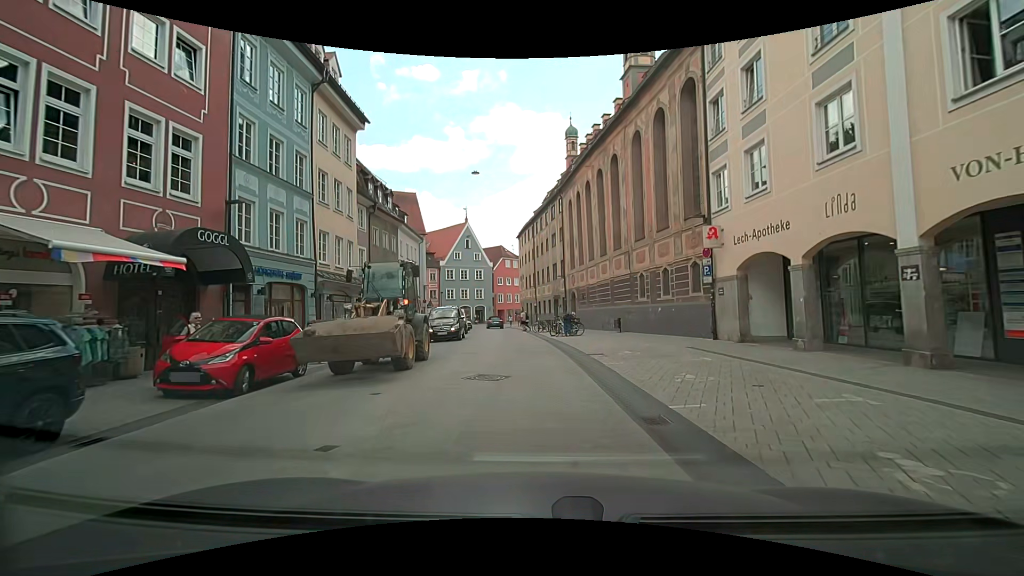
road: secondary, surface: asphalt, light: Day
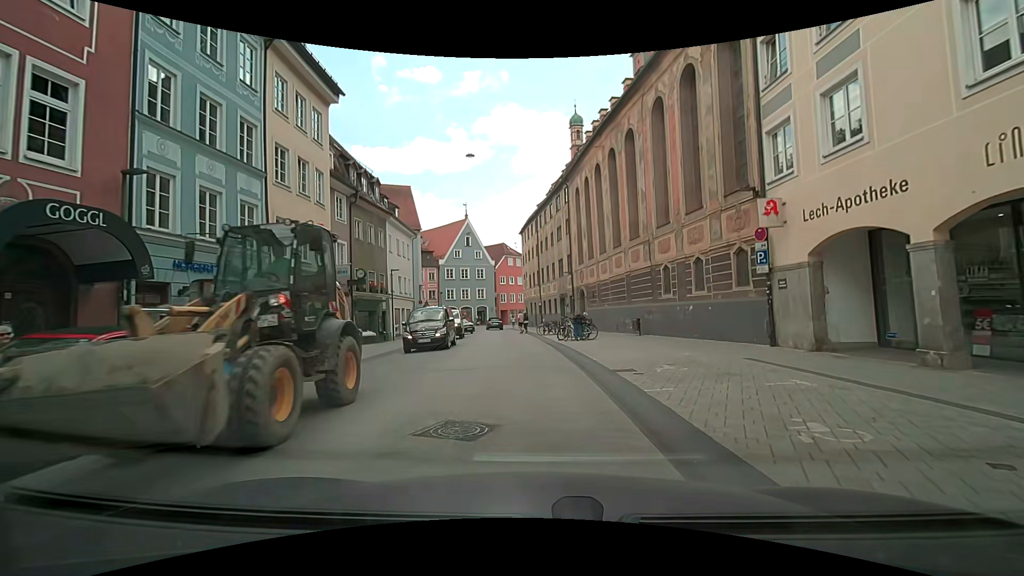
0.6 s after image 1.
(0.0, +4.1) m; 0°
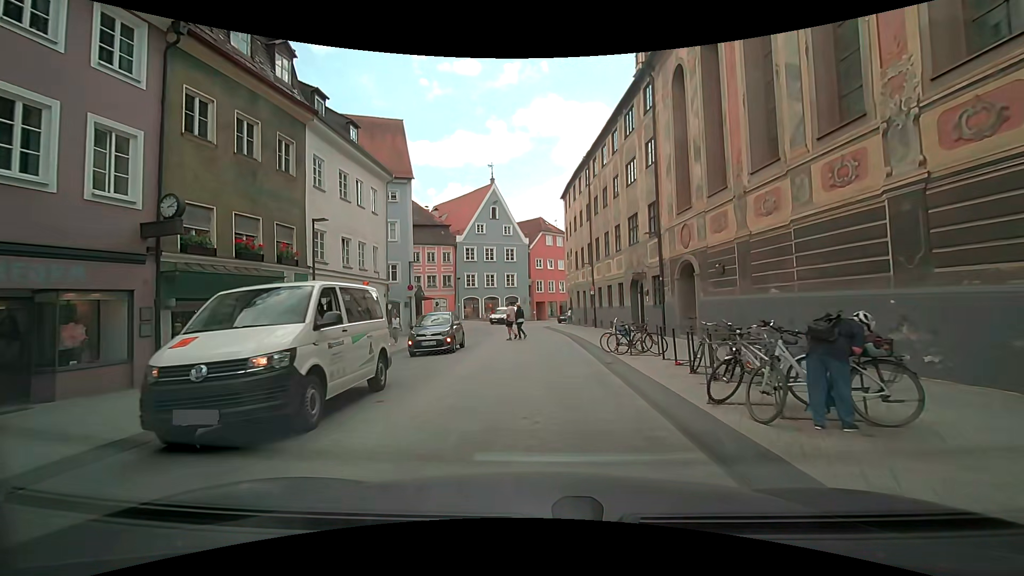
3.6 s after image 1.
(-0.6, +18.0) m; -6°
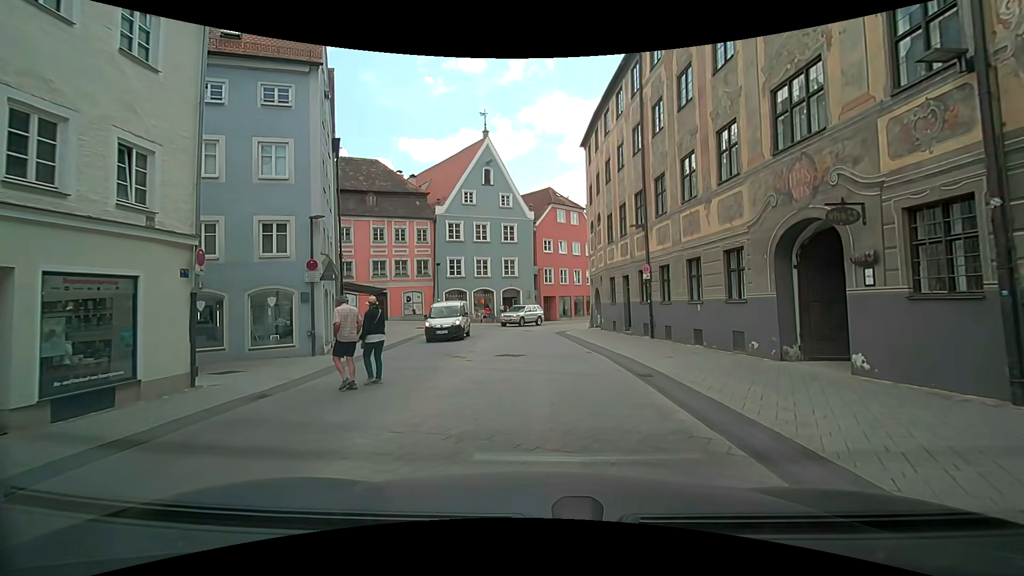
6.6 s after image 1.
(+0.1, +15.9) m; 0°
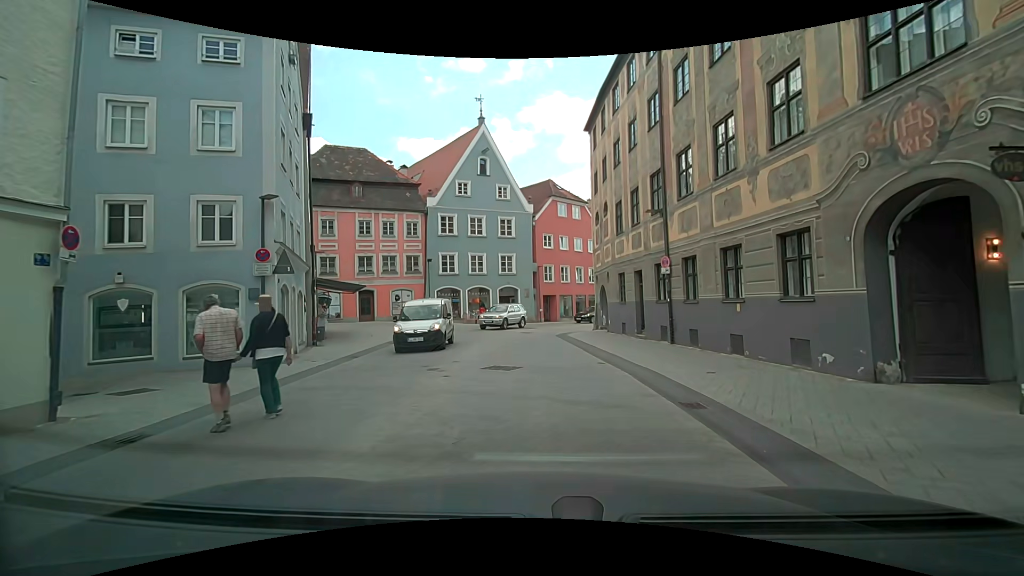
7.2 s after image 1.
(0.0, +3.3) m; -1°
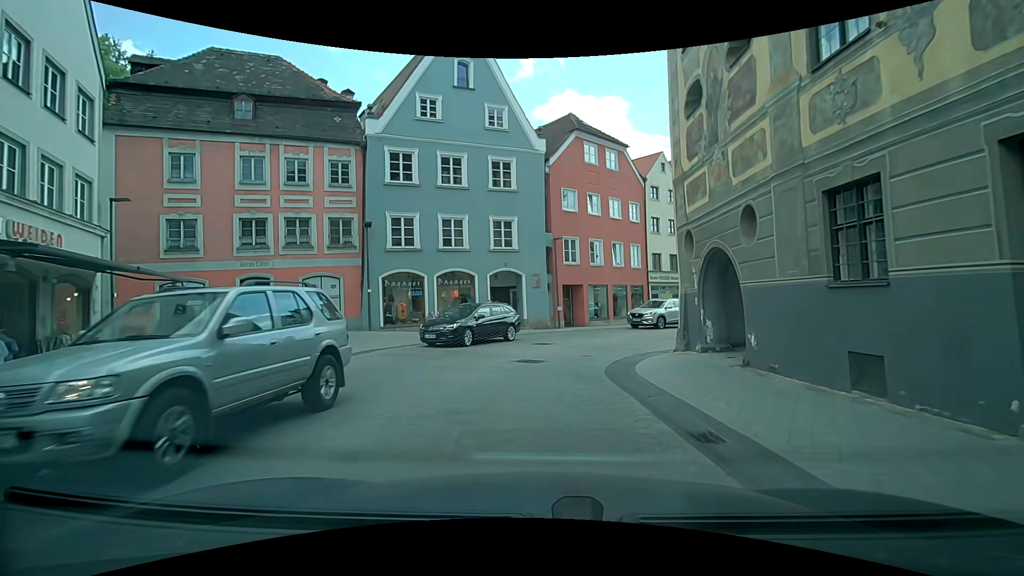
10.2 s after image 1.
(+0.4, +17.0) m; -1°
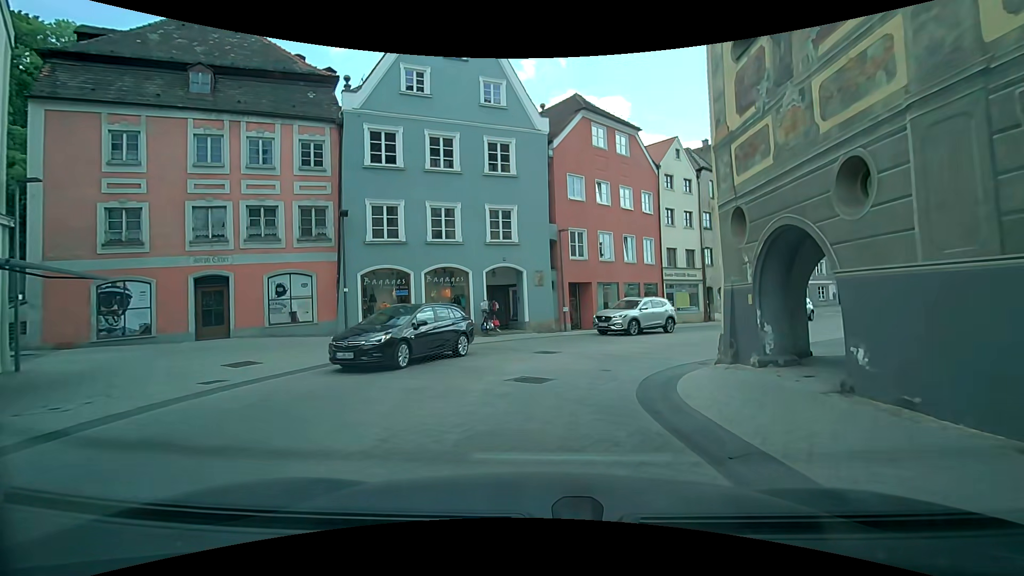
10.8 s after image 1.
(0.0, +3.2) m; +1°
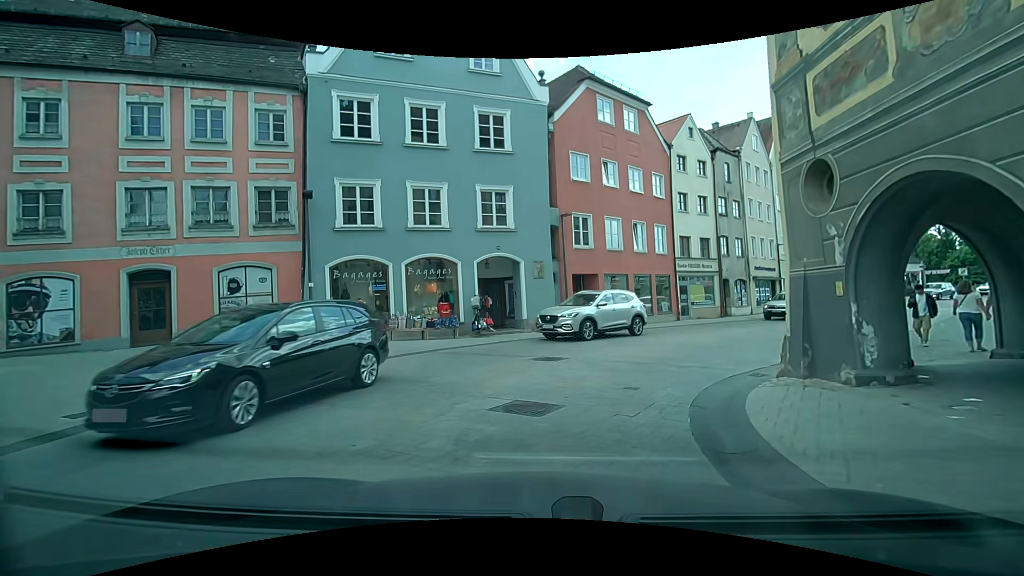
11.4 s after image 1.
(0.0, +3.0) m; +1°
